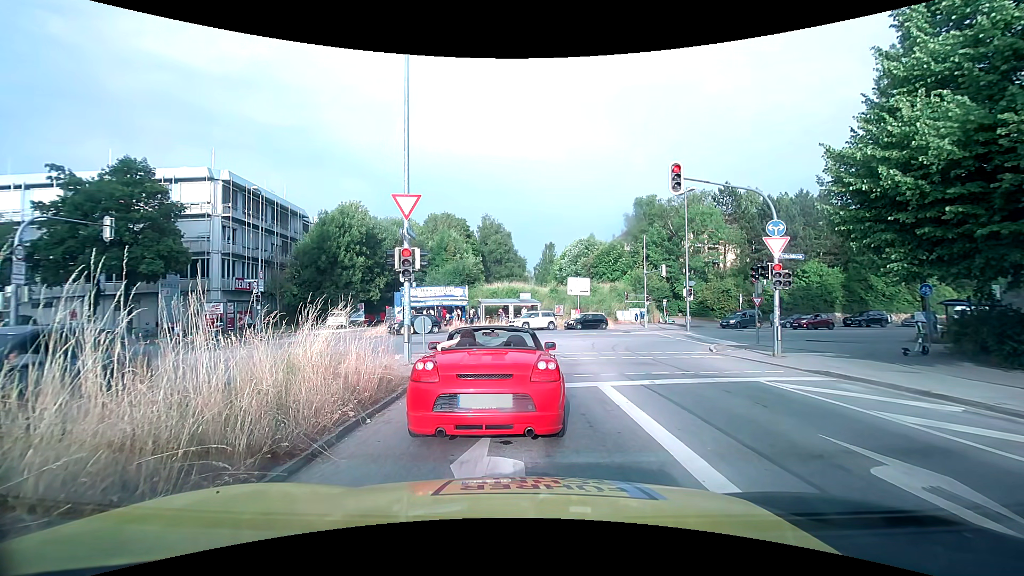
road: secondary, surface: asphalt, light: Day
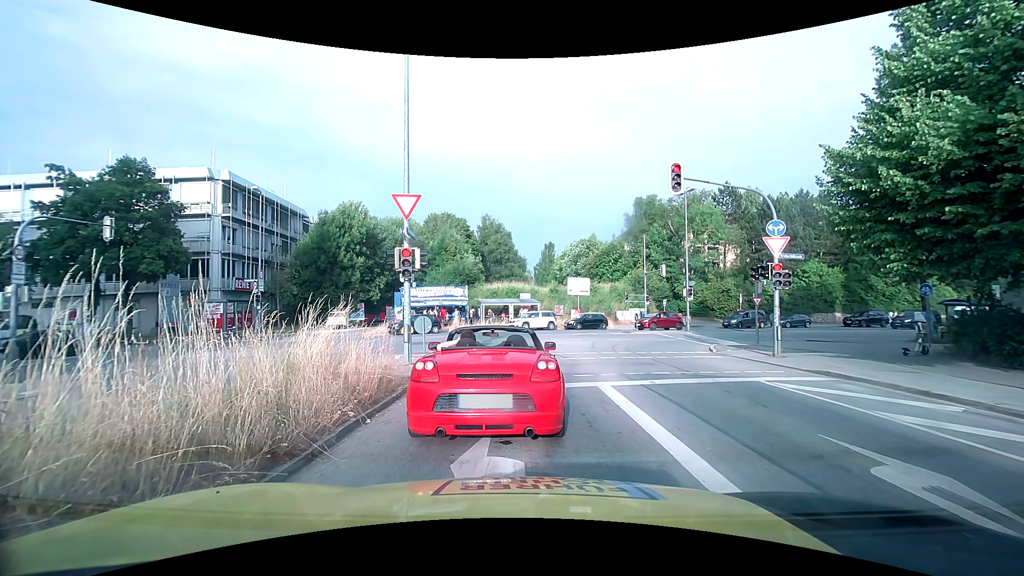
(0.0, 0.0) m; 0°
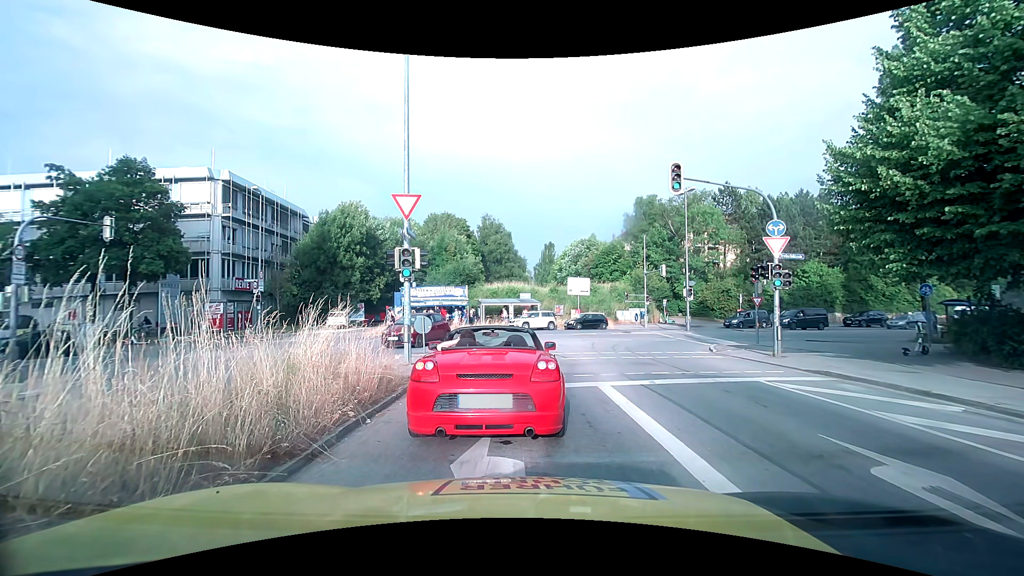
(0.0, 0.0) m; 0°
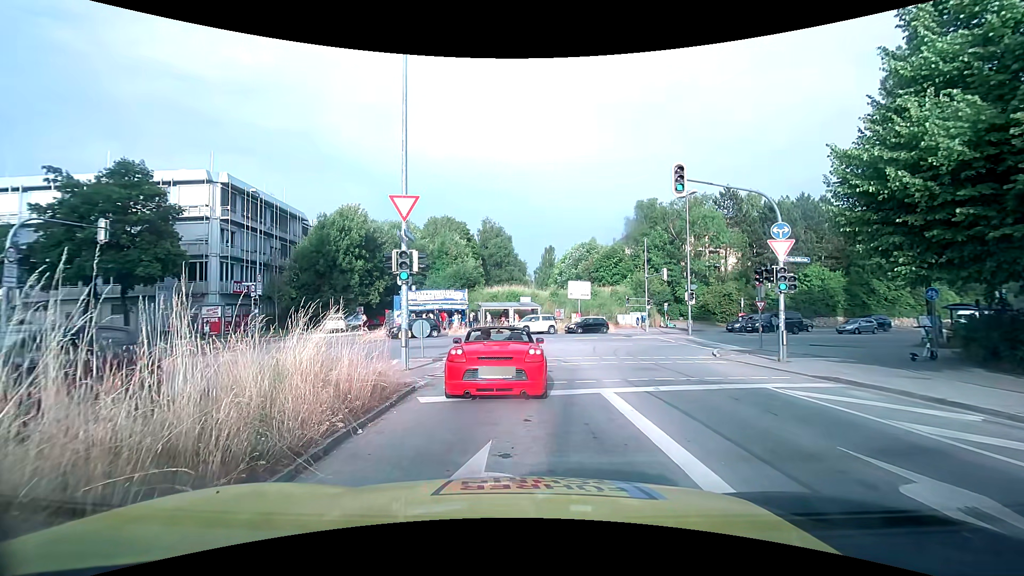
(0.0, +0.3) m; 0°
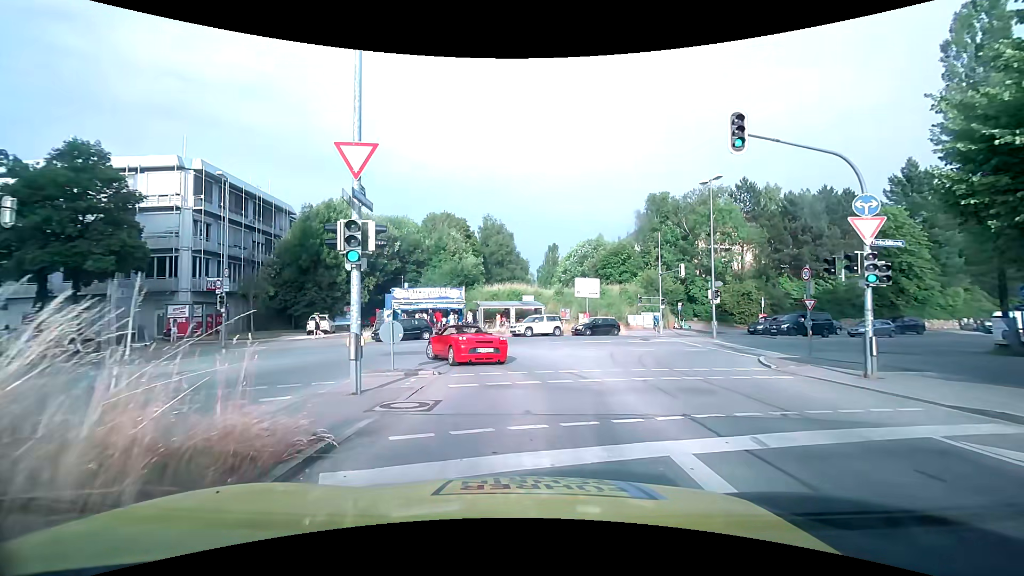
(+0.1, +4.4) m; +1°
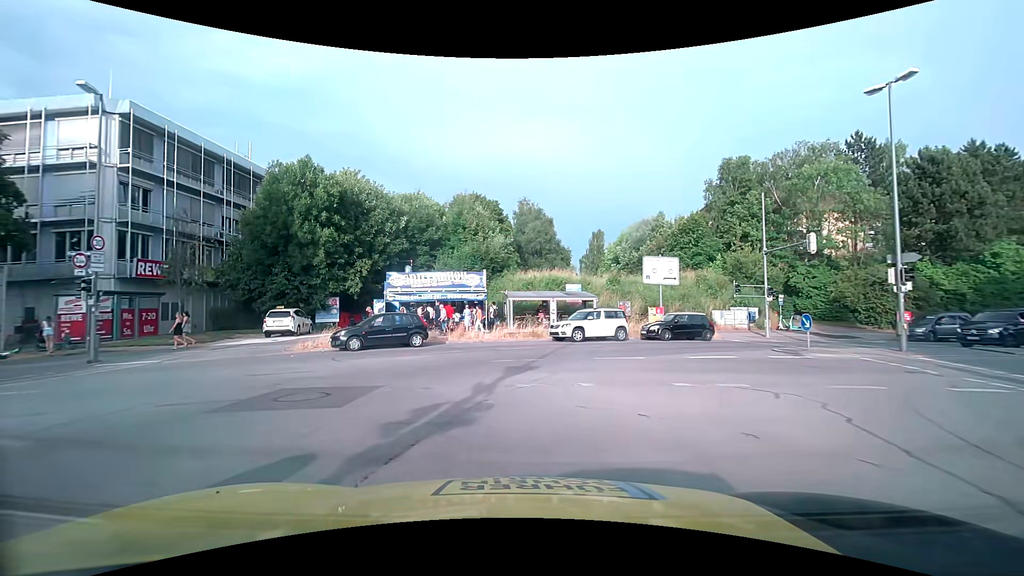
(-0.2, +12.4) m; -5°
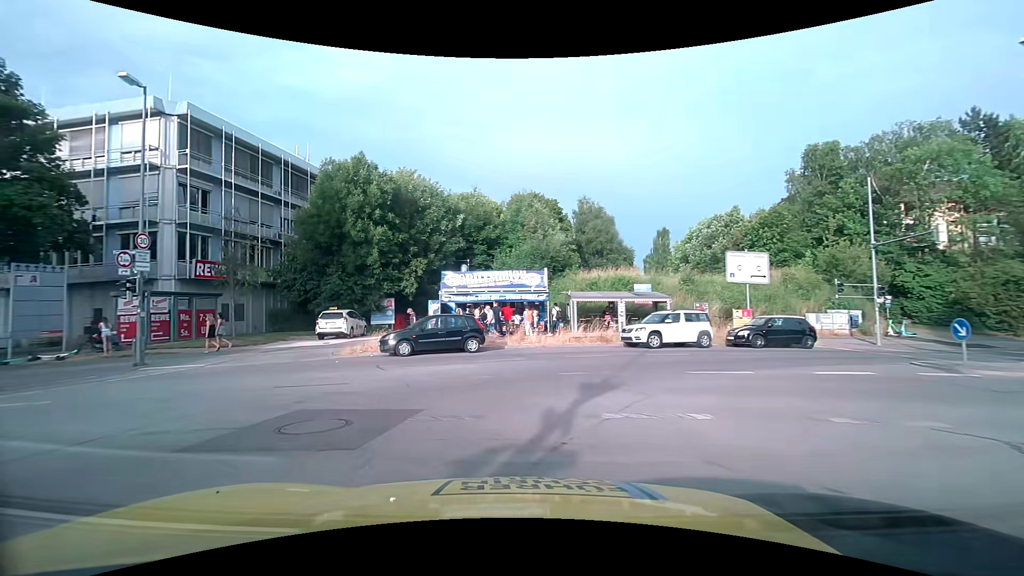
(-0.1, +2.4) m; -6°
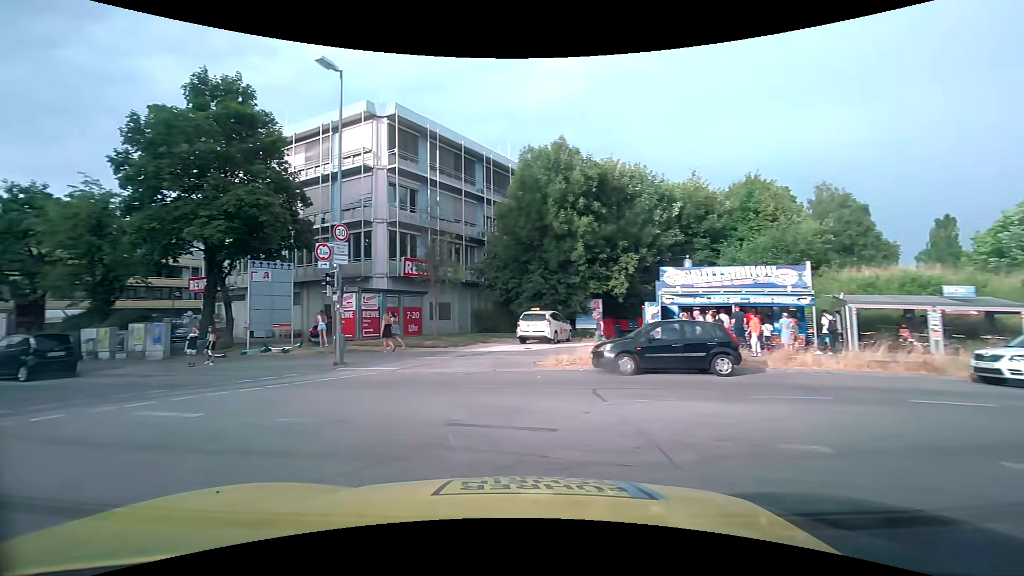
(-0.9, +4.7) m; -22°
(-4, +9) (-13, +14) (-22, +17) (-32, +20) (-41, +23) (-50, +27) (-60, +30) (-69, +33) (-79, +37) (-88, +40) m
